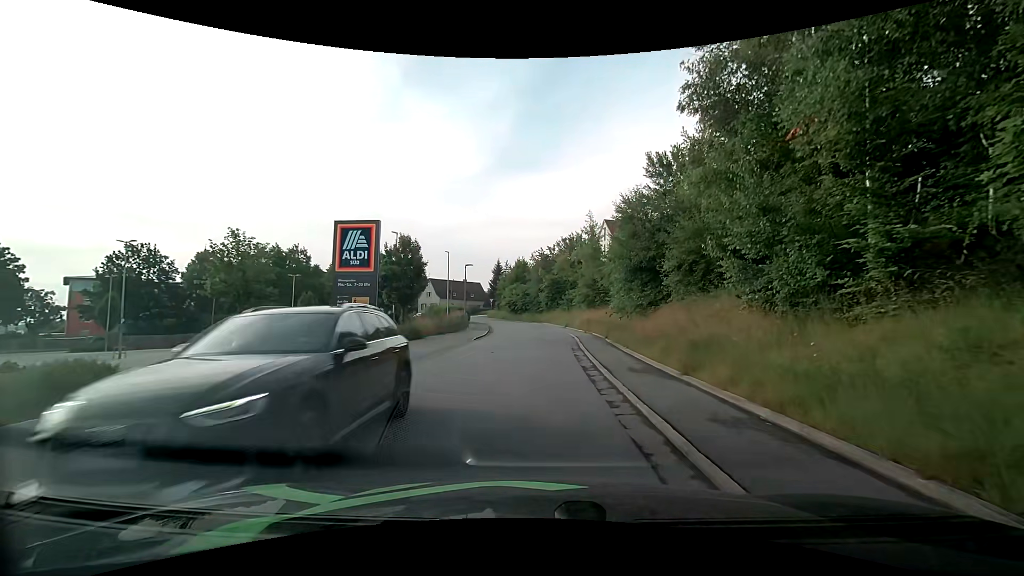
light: Day
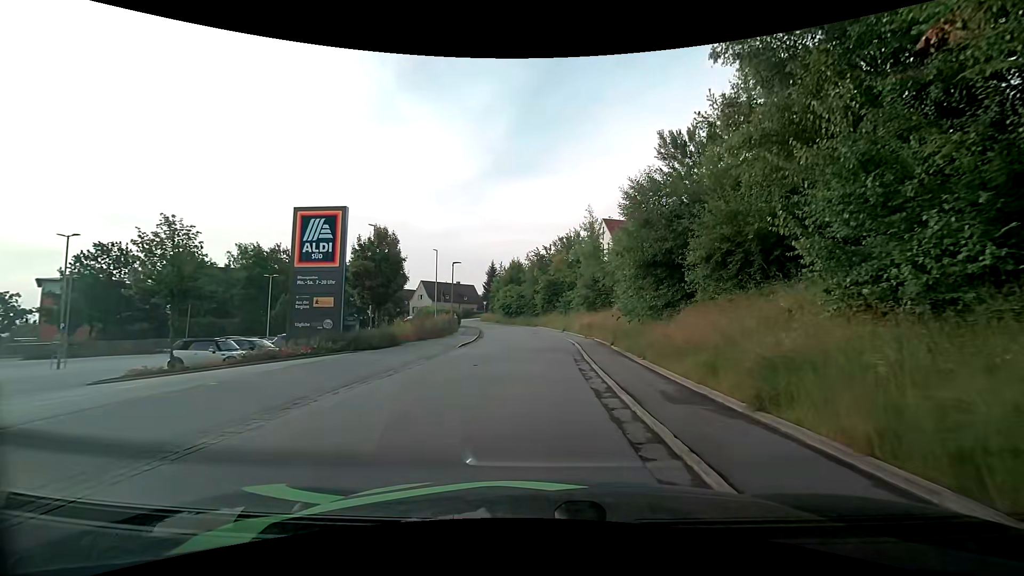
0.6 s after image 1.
(0.0, +3.8) m; +2°
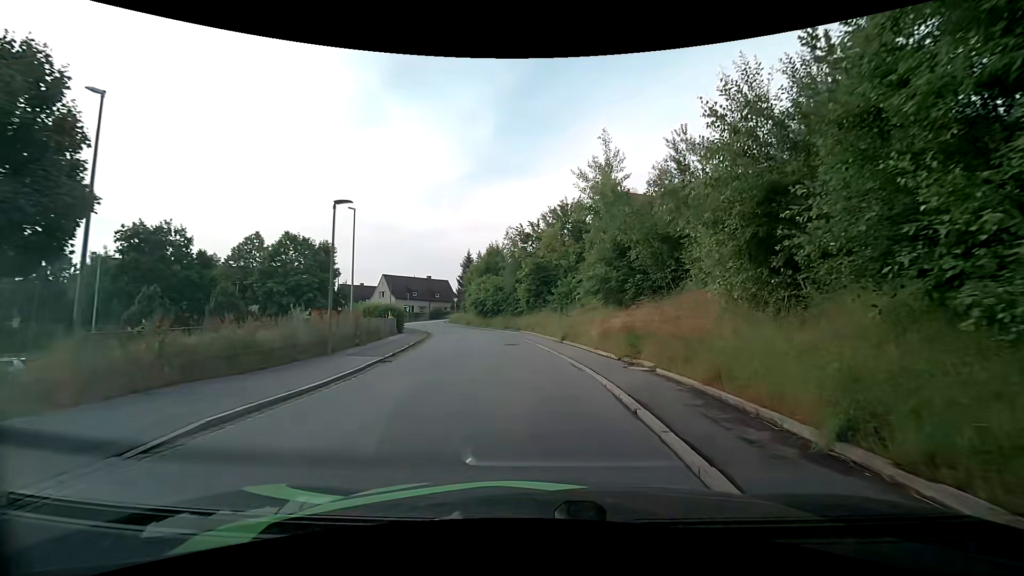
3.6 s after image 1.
(0.0, +18.3) m; -1°
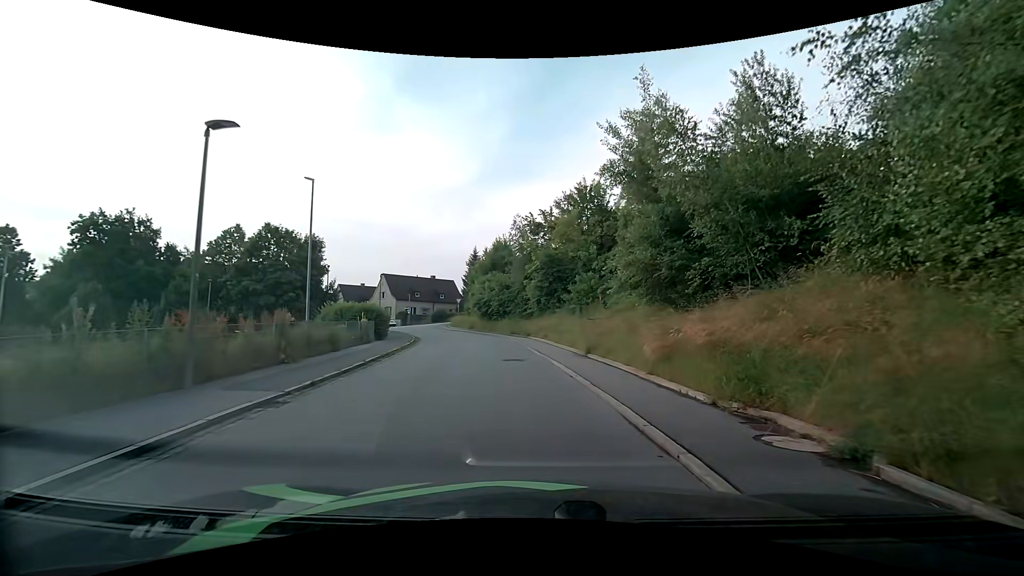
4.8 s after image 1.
(+0.1, +7.0) m; 0°
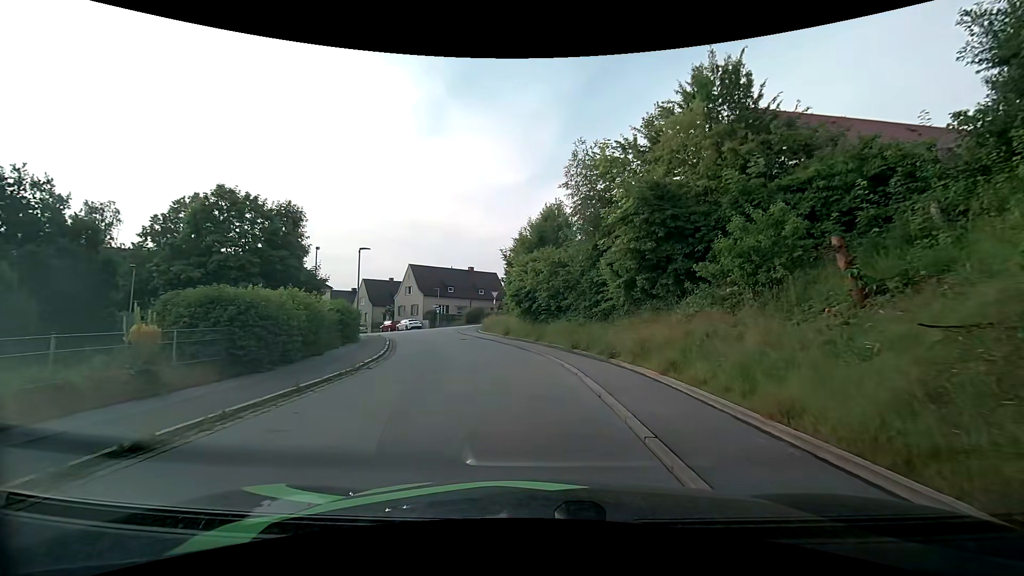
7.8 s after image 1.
(-0.9, +17.5) m; -5°
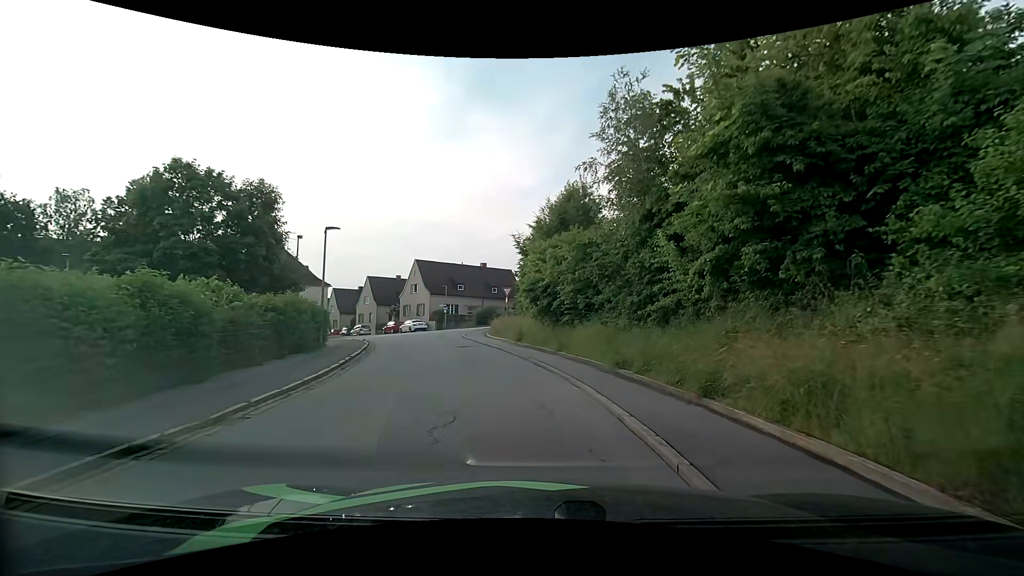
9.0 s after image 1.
(-0.2, +6.8) m; -2°
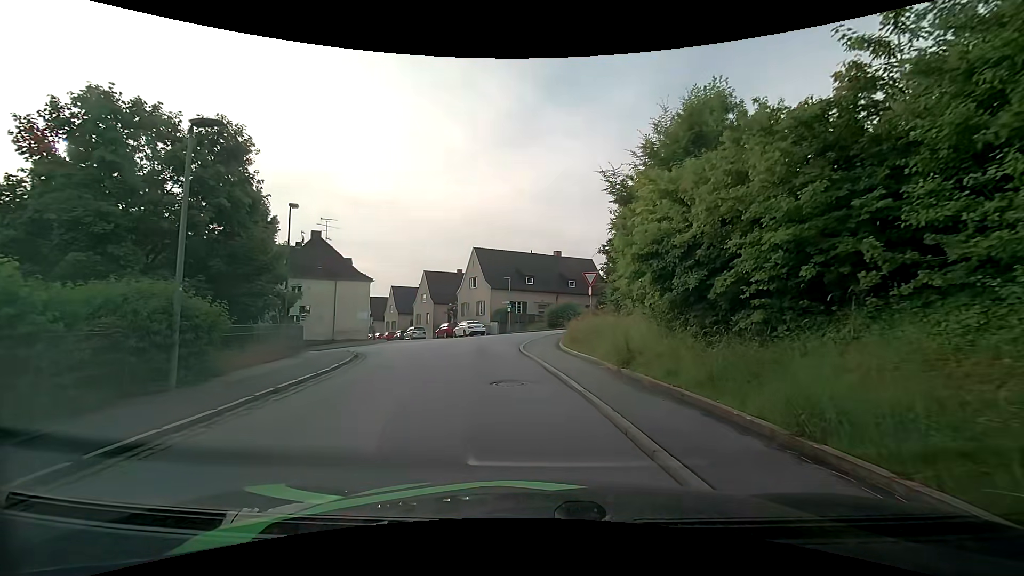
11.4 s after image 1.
(-0.9, +12.6) m; -9°
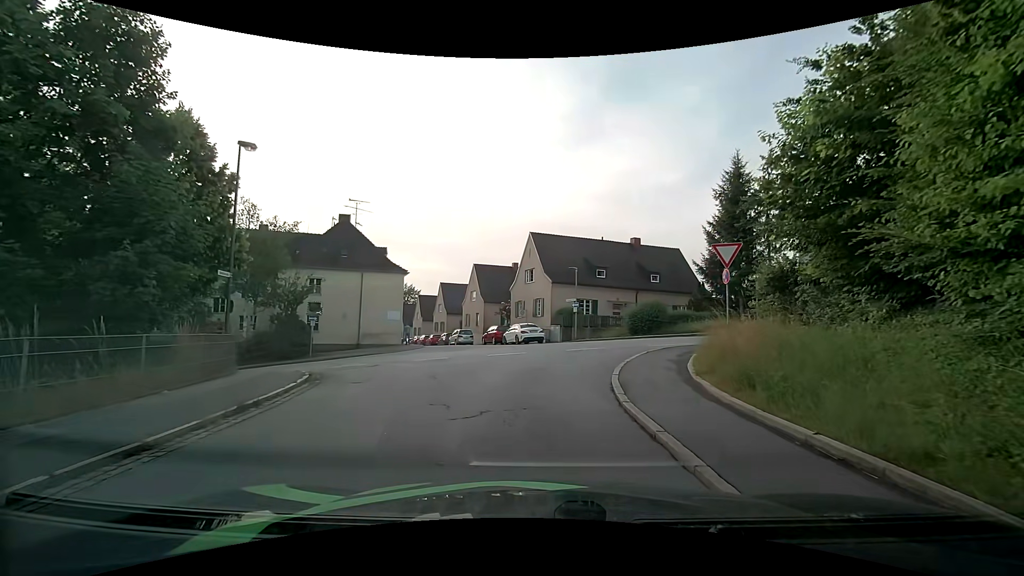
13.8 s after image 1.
(-0.7, +10.2) m; -8°
